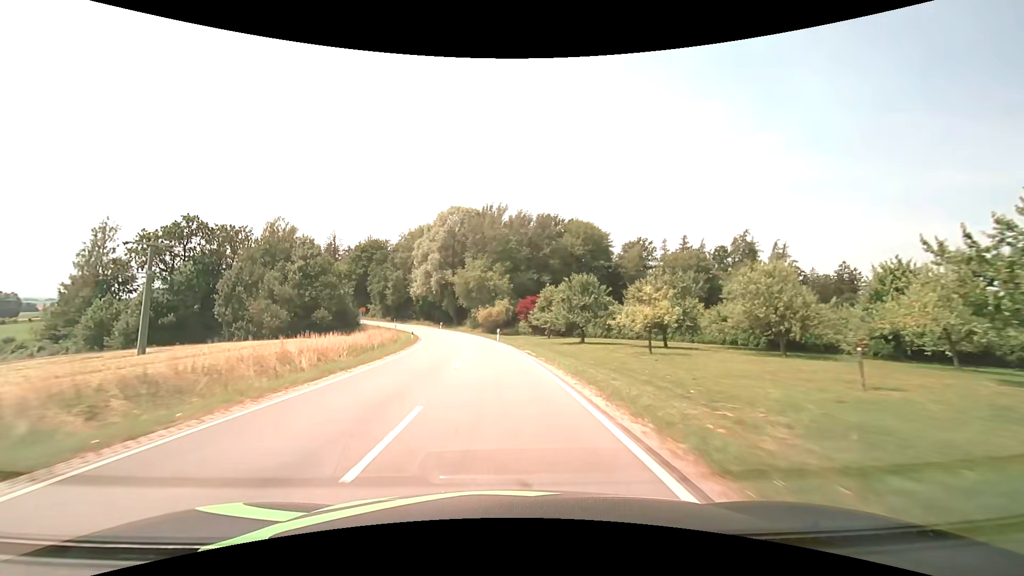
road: secondary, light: Day
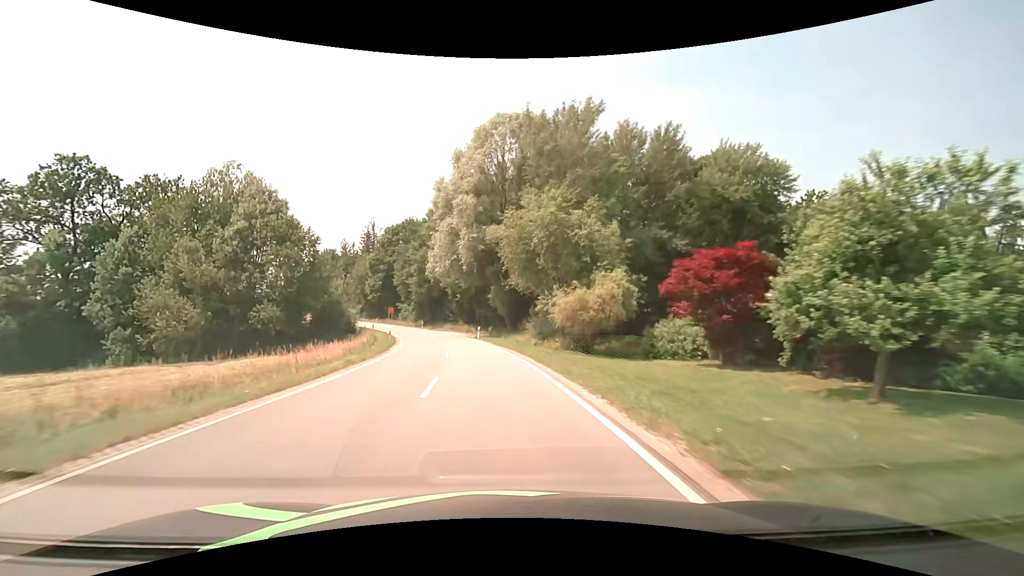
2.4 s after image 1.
(-2.6, +43.1) m; -8°
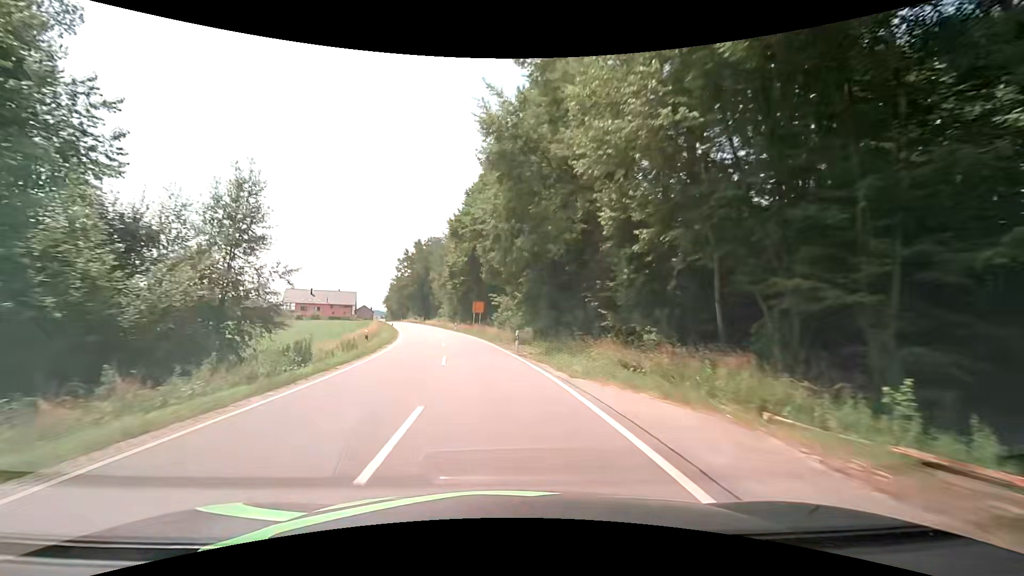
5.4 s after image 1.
(-6.8, +53.1) m; -14°
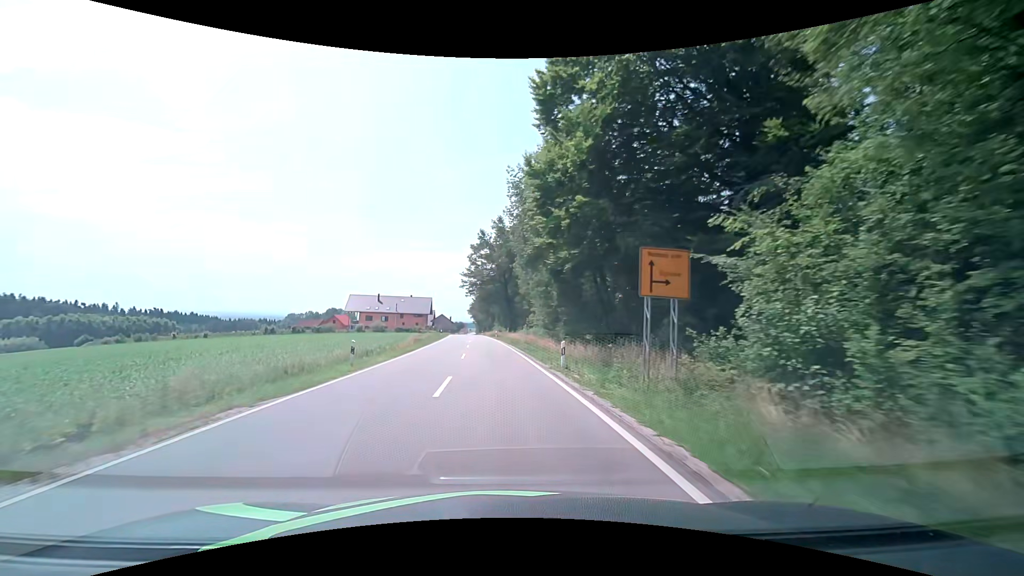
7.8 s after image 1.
(-4.7, +42.4) m; -12°
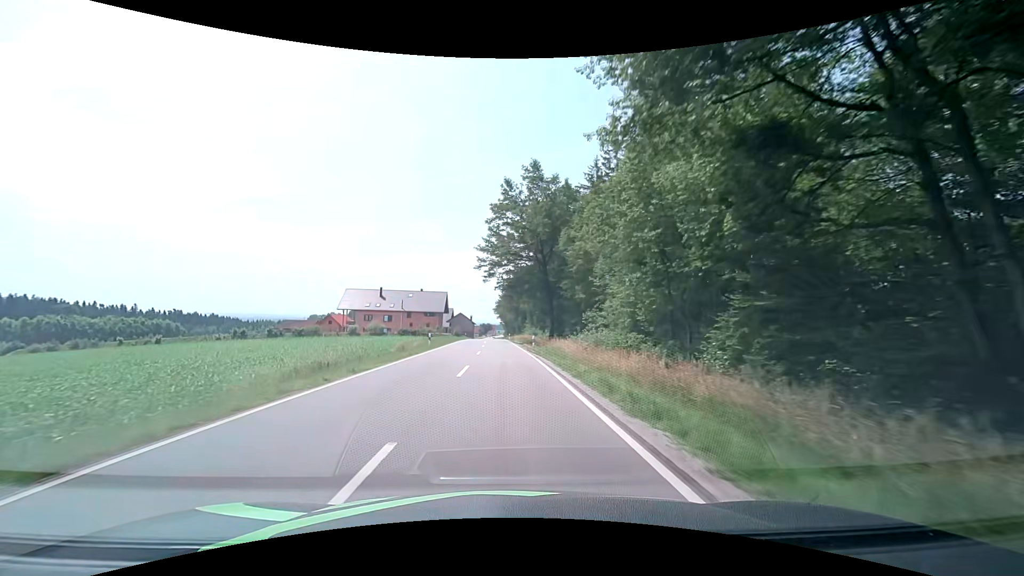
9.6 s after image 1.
(-1.1, +32.1) m; -4°
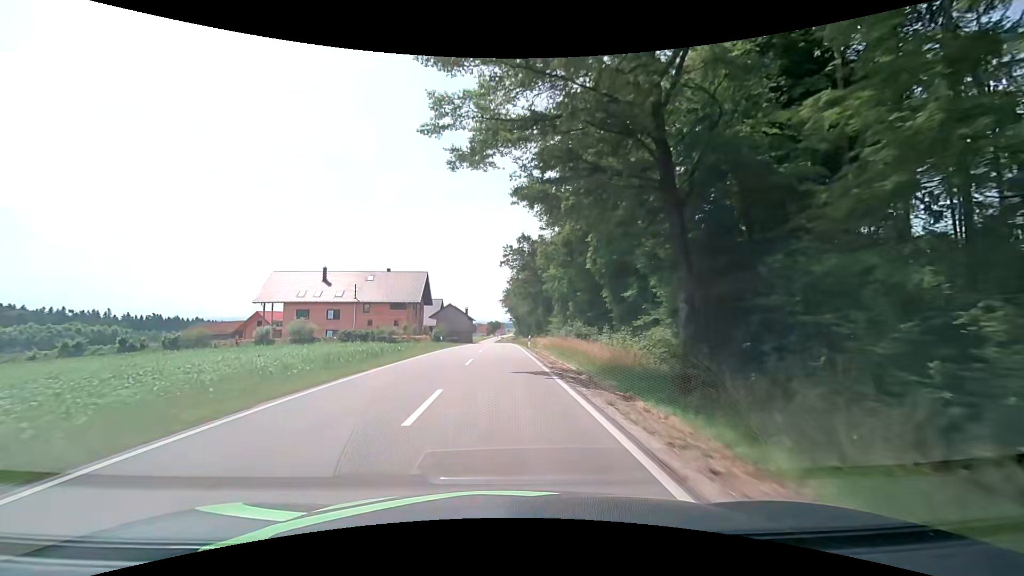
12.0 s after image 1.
(-0.1, +43.0) m; -1°
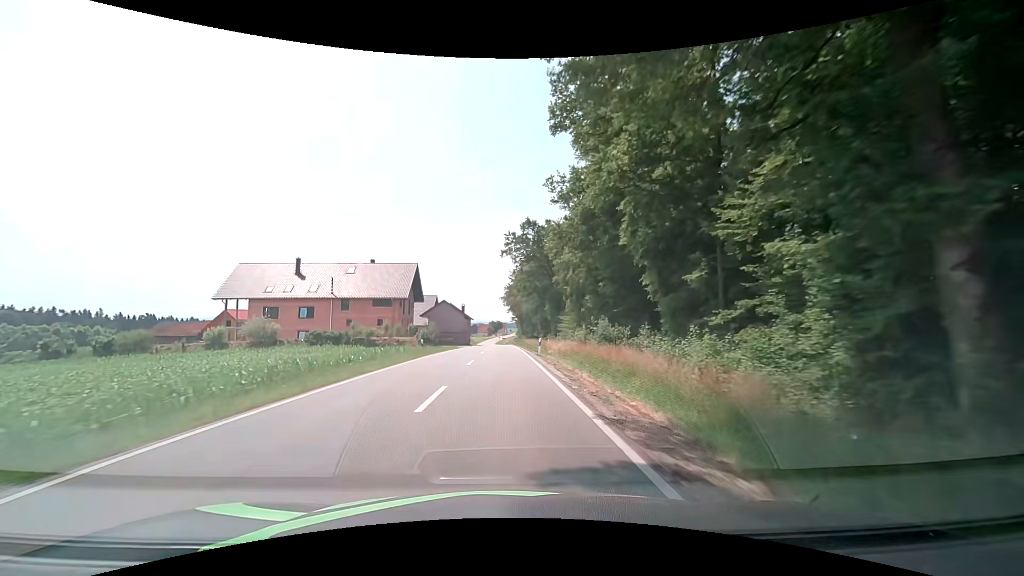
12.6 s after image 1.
(0.0, +10.8) m; 0°
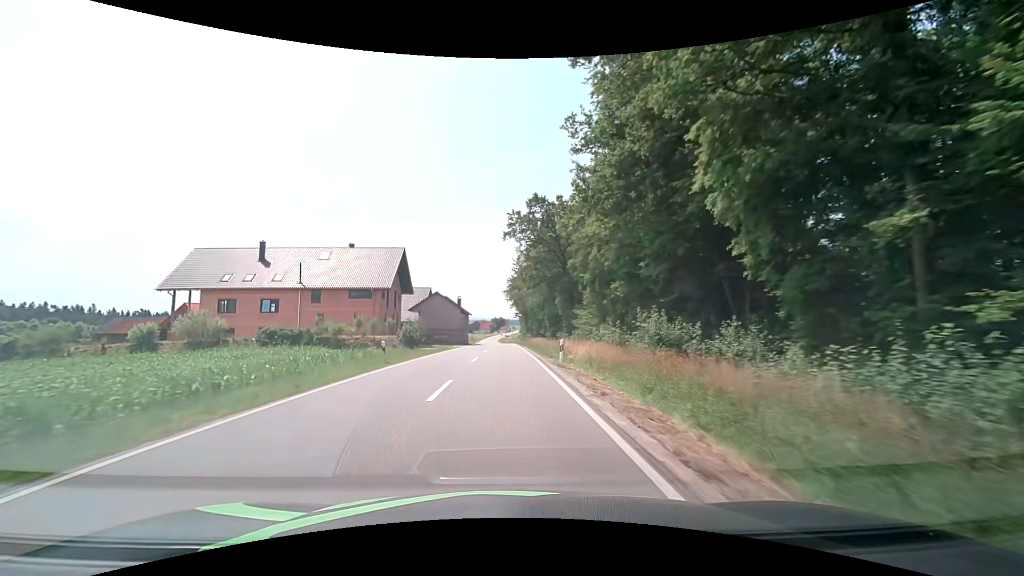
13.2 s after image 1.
(0.0, +10.8) m; 0°
(0, +10) (0, +20) (0, +30) (0, +40) (0, +50) (-1, +60) (-1, +70) (-1, +80) (-1, +90) (-2, +100) m
